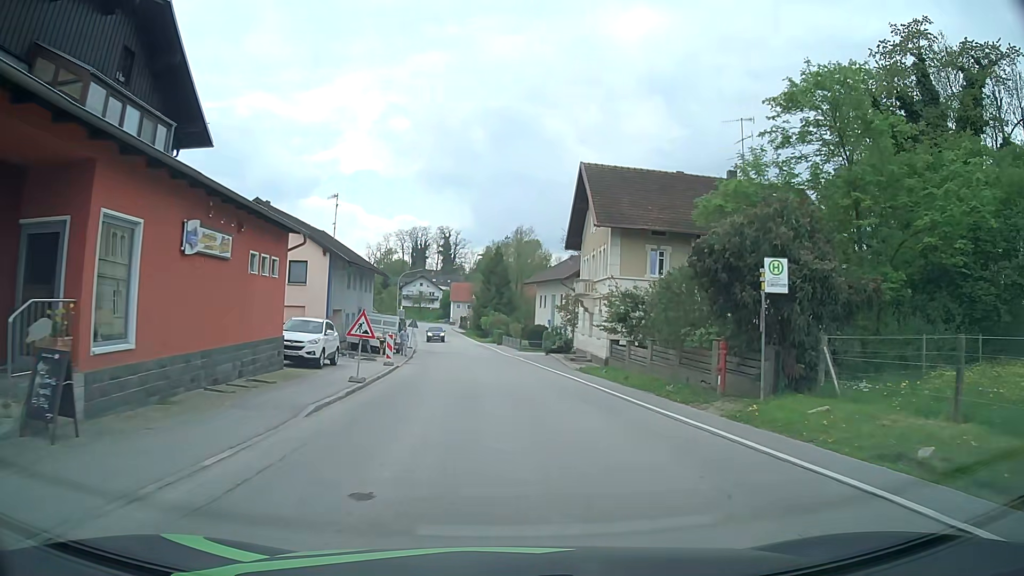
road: secondary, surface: asphalt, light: Day
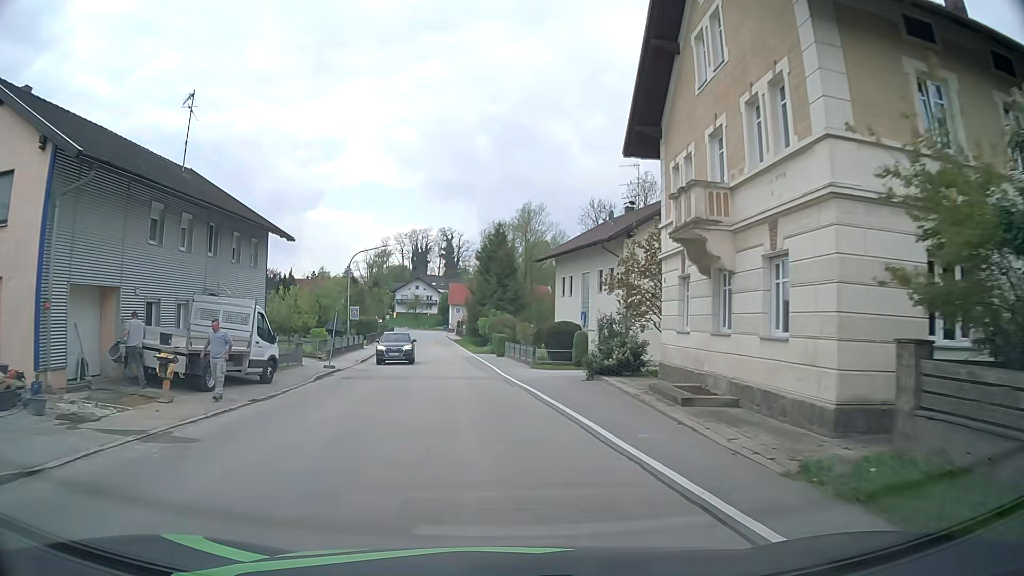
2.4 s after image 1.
(+0.3, +23.8) m; -1°
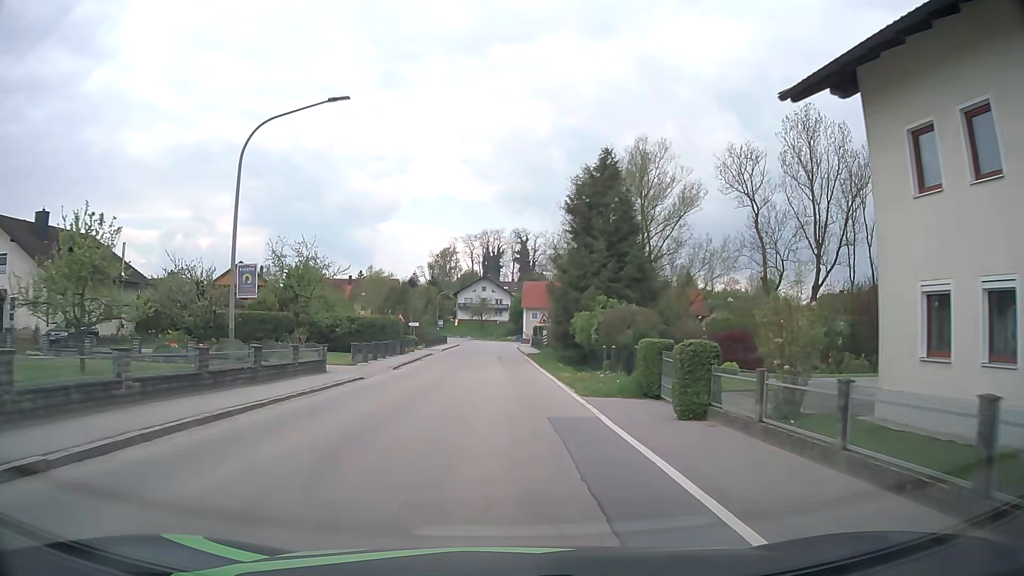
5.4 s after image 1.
(-2.2, +31.8) m; -6°
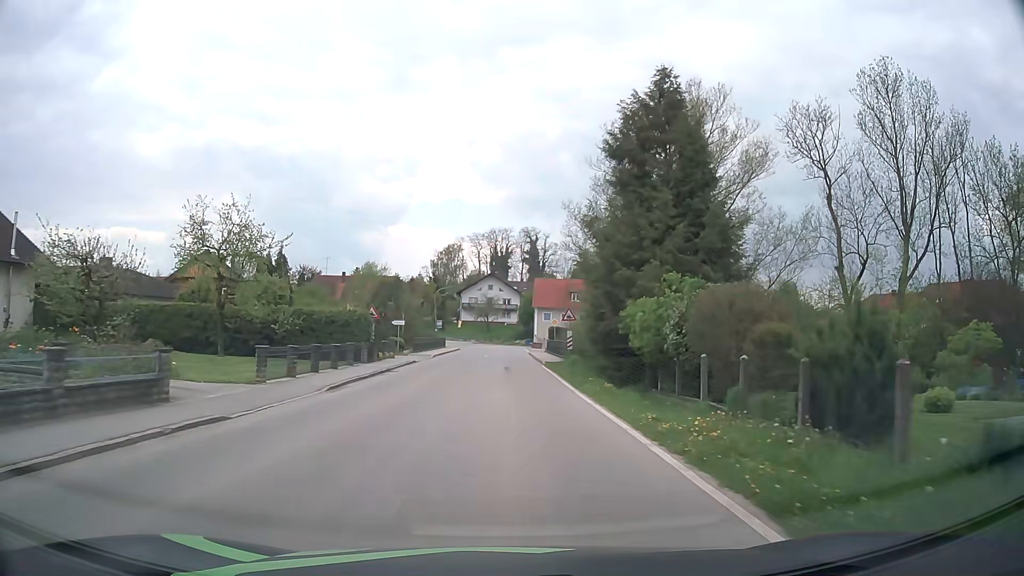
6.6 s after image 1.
(-0.2, +13.4) m; -1°
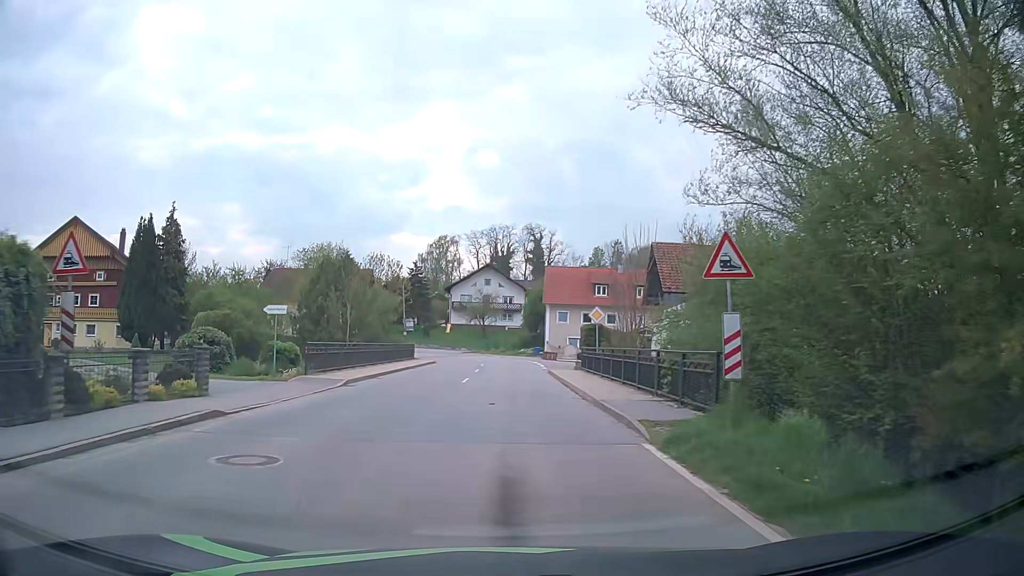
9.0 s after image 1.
(0.0, +26.3) m; -1°
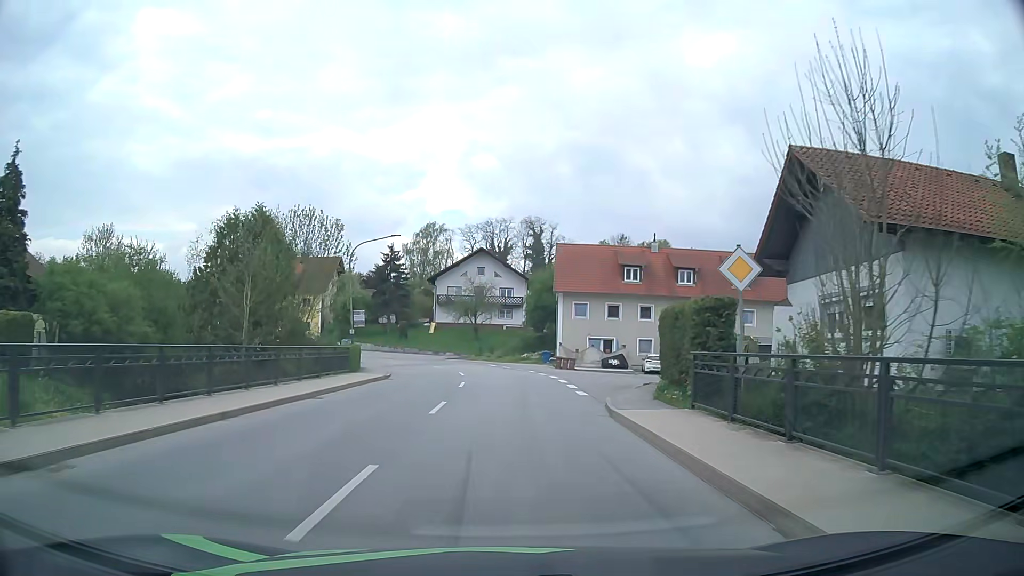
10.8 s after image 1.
(+0.1, +19.4) m; +1°
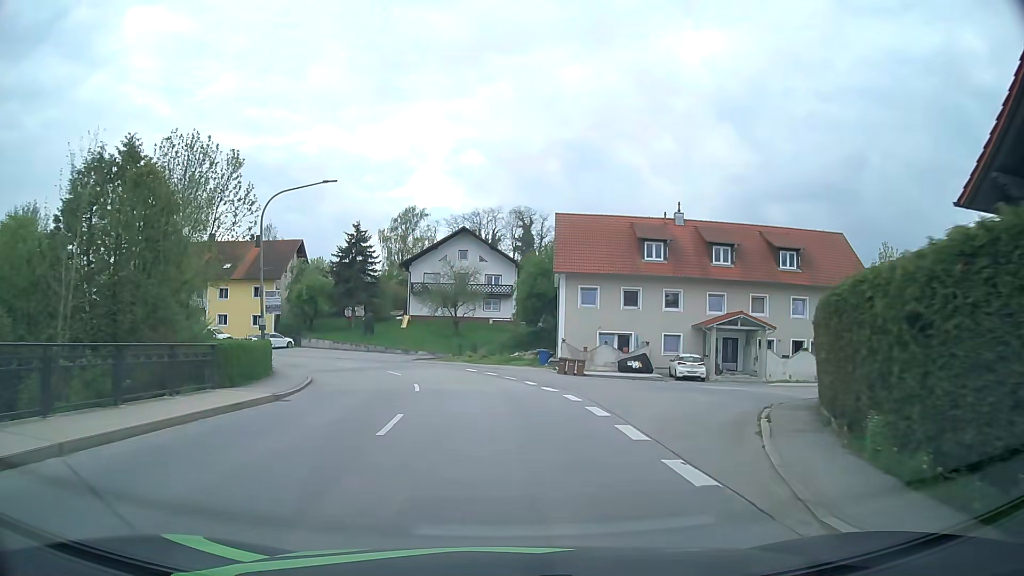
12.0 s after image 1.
(+0.1, +12.6) m; +1°
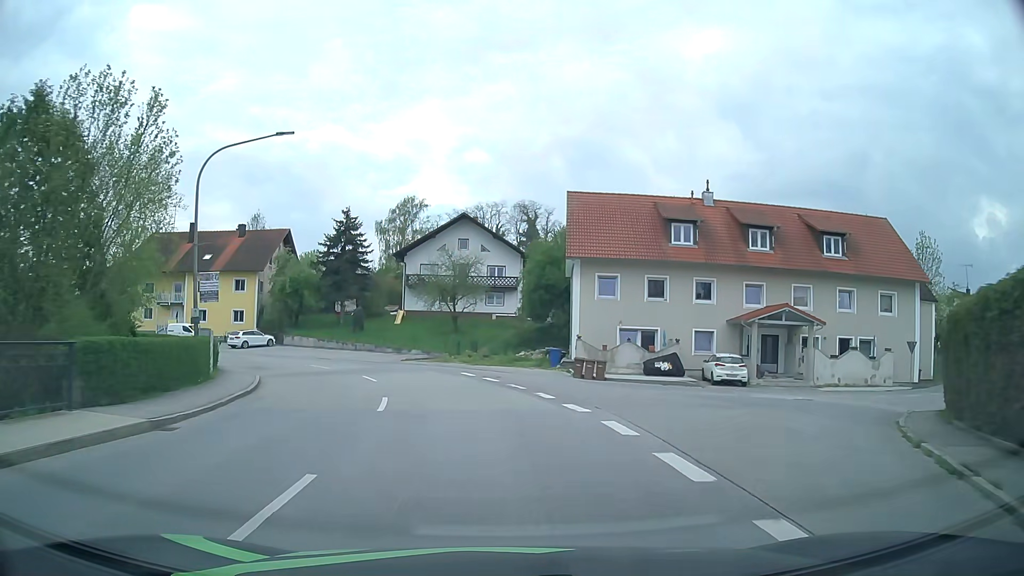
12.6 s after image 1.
(0.0, +6.2) m; 0°
